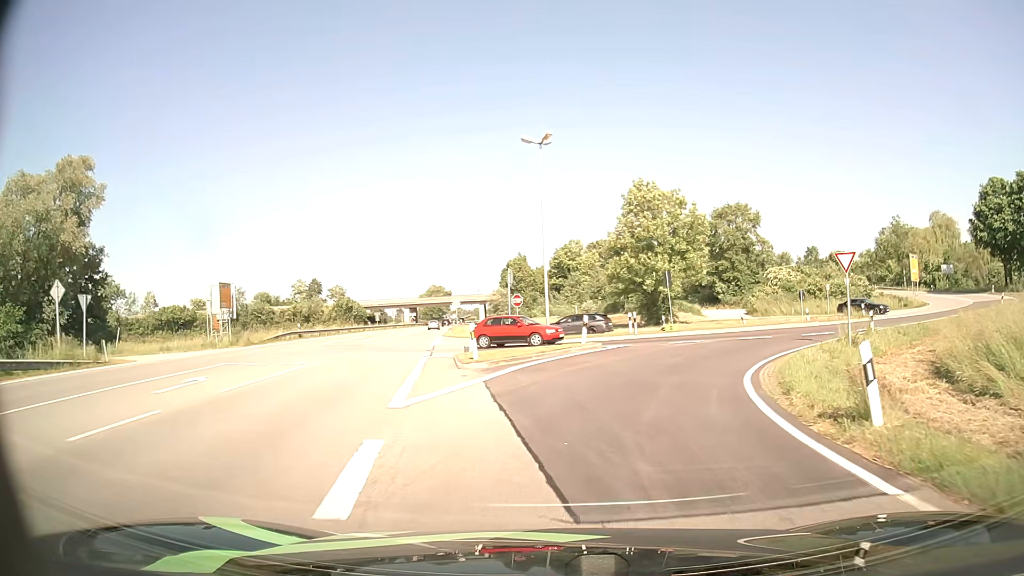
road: primary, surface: asphalt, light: Day
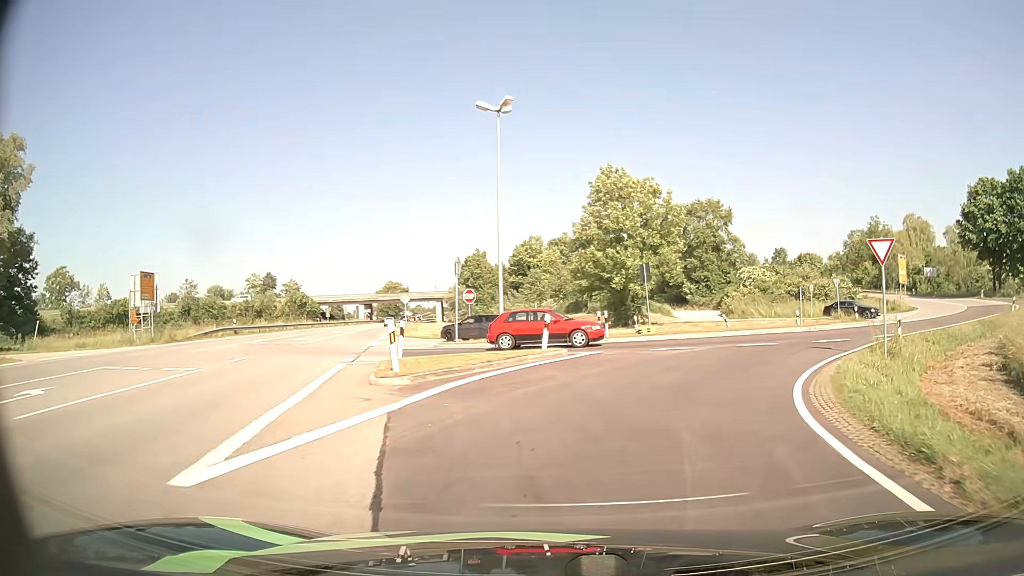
(+0.1, +5.3) m; +3°
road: primary_link
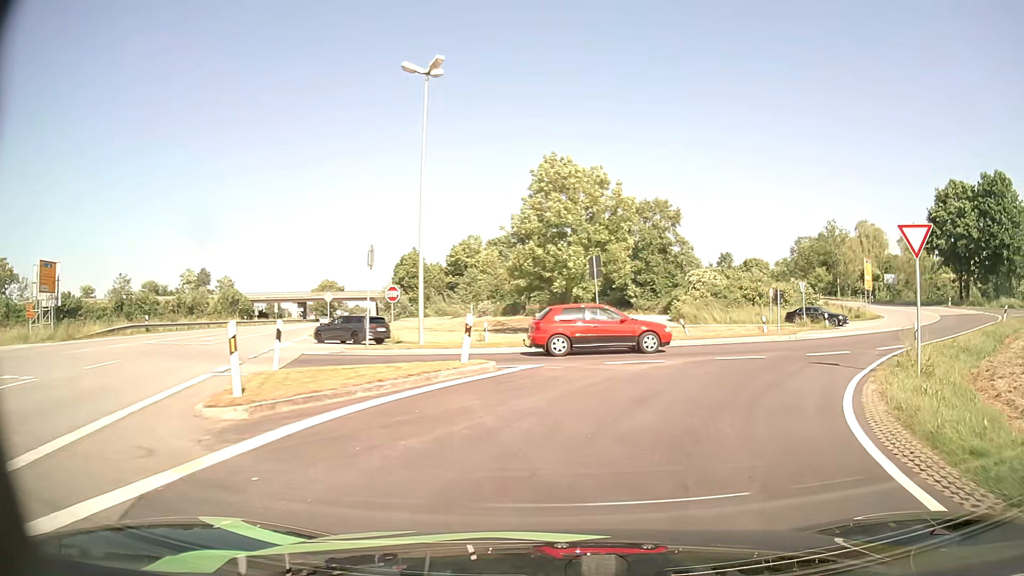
(+0.2, +4.8) m; +5°
(+1, +10) (+6, +19) (+14, +25) (+21, +32) (+28, +39) (+34, +47) (+38, +56) (+41, +66) (+42, +76) (+41, +86) m
